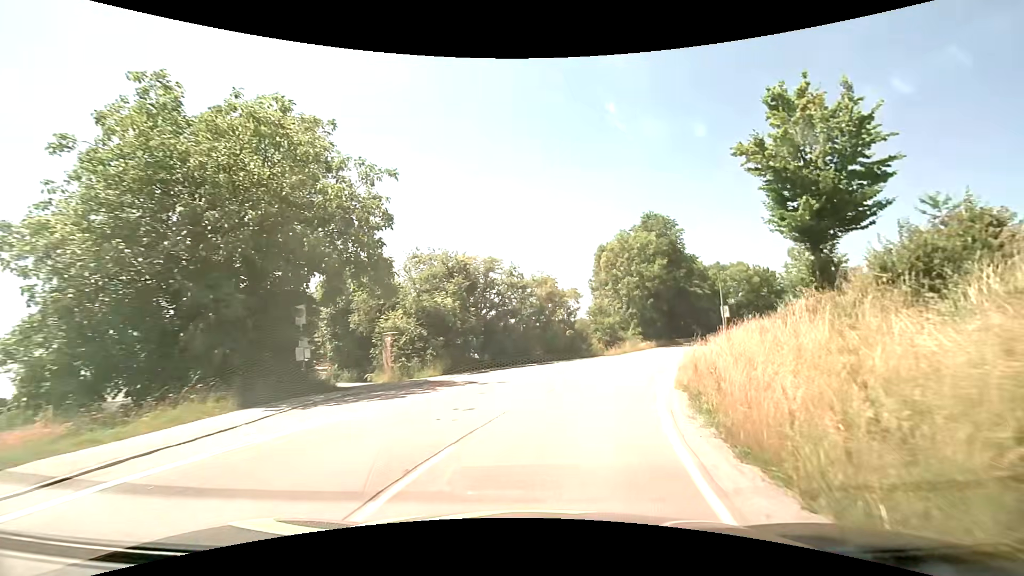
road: tertiary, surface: asphalt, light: Day
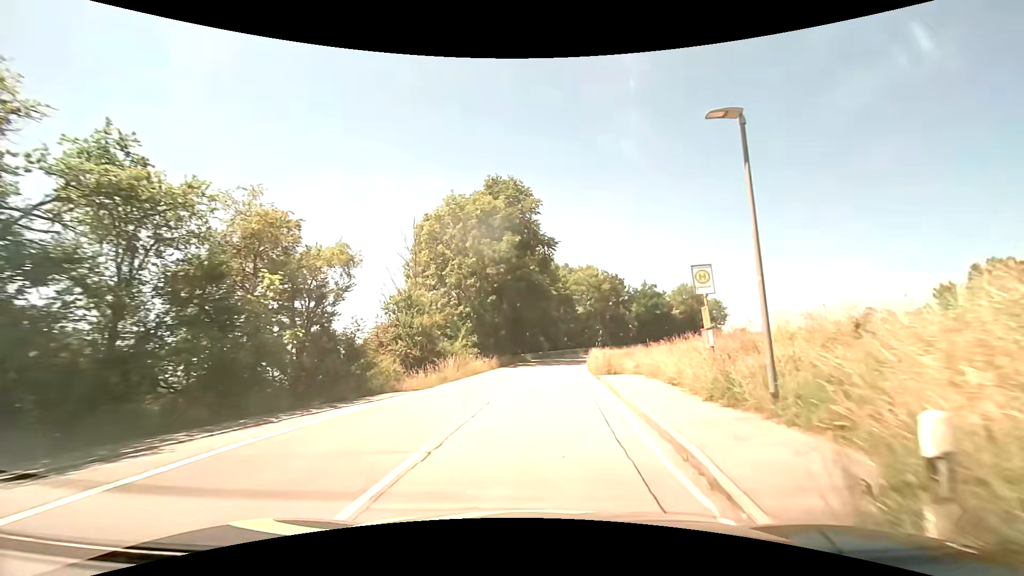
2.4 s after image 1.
(+4.2, +22.2) m; +19°
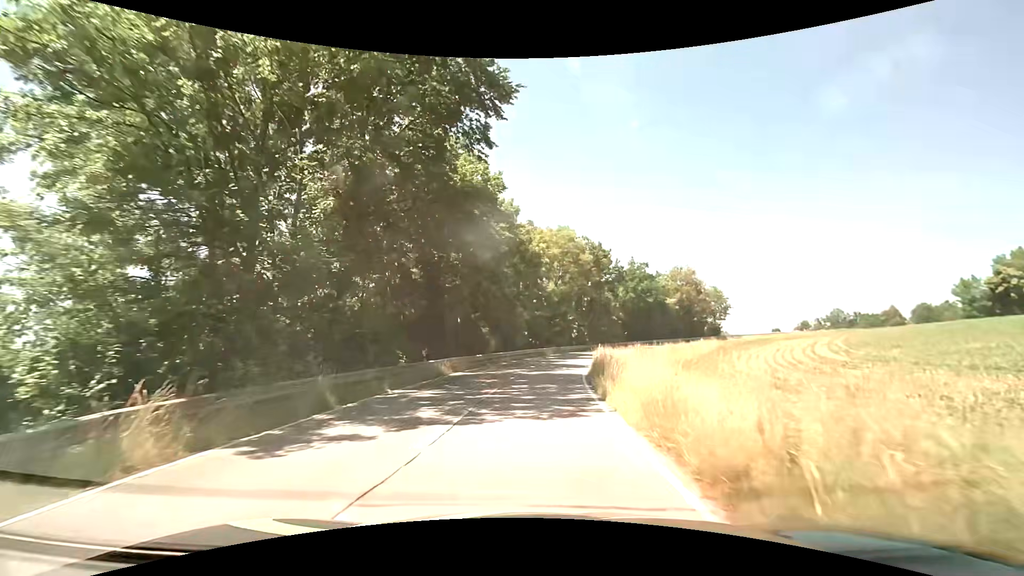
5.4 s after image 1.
(+1.8, +28.8) m; +5°
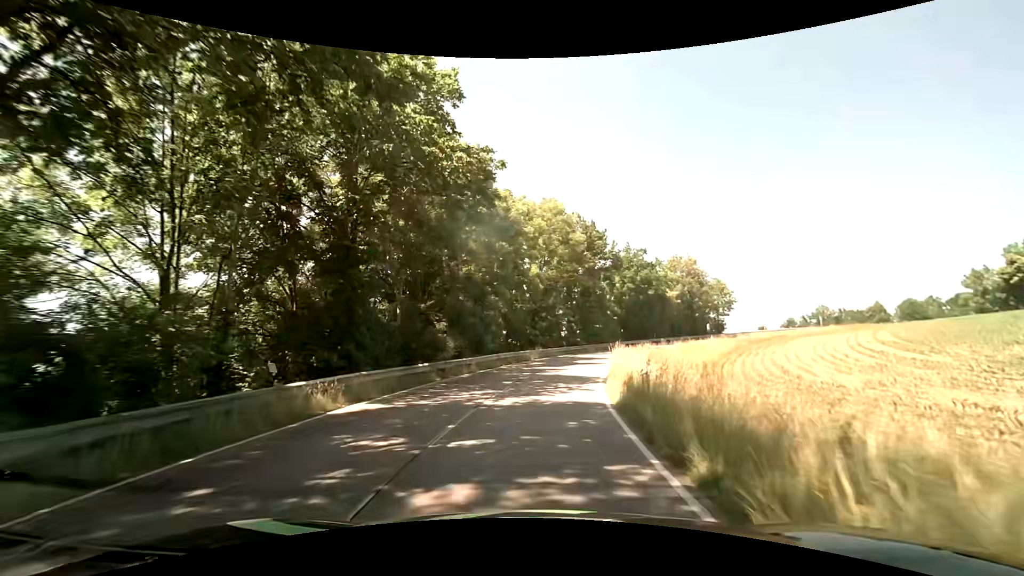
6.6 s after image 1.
(+0.2, +11.8) m; +2°
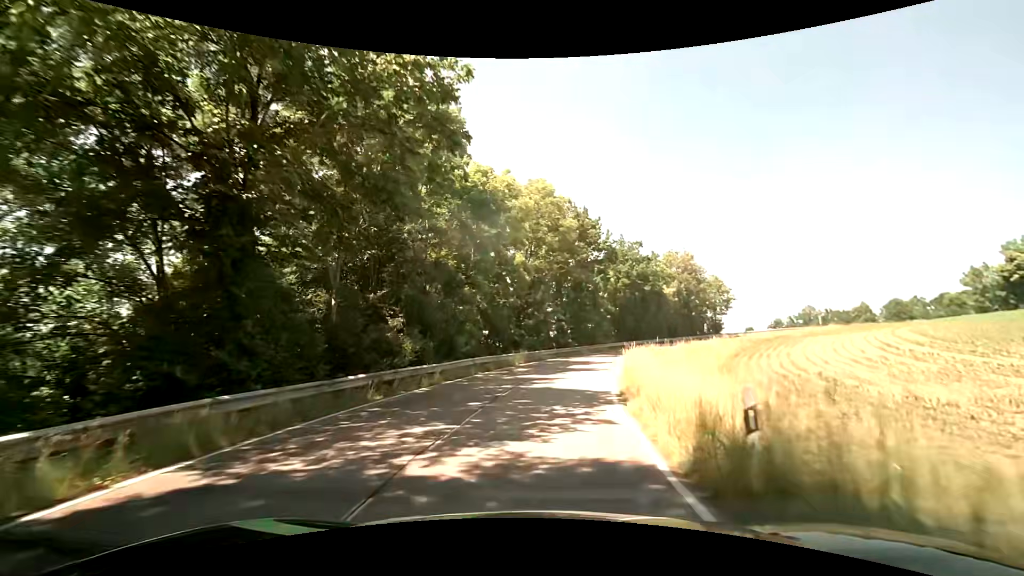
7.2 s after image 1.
(+0.1, +6.0) m; +1°
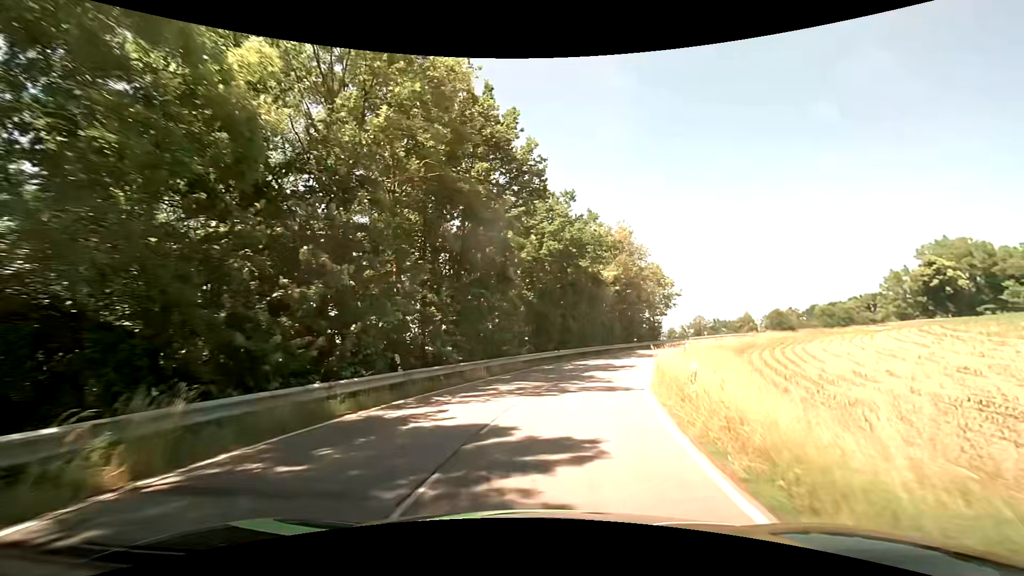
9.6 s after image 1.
(+2.1, +24.5) m; +11°
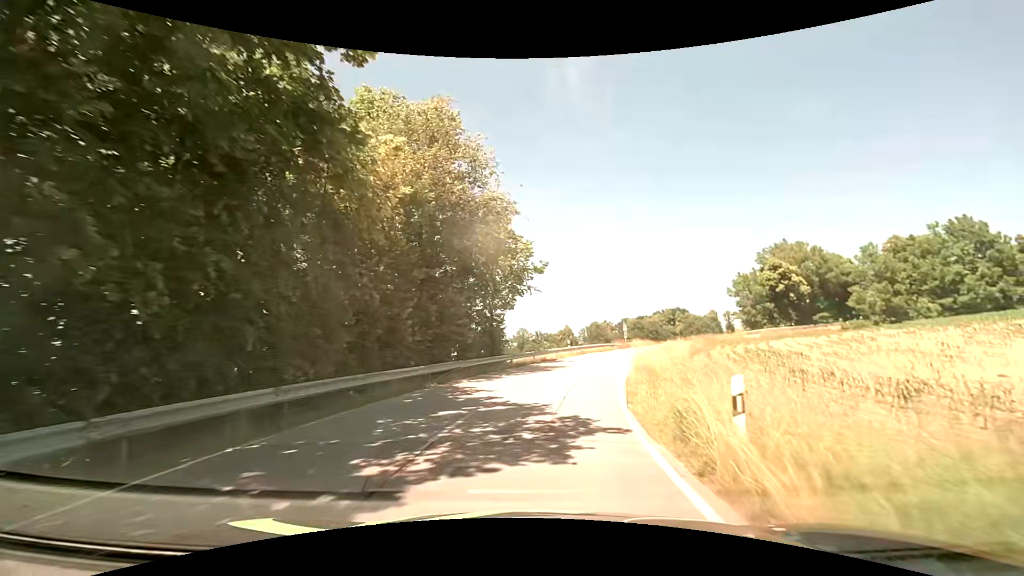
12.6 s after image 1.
(+6.0, +30.4) m; +21°
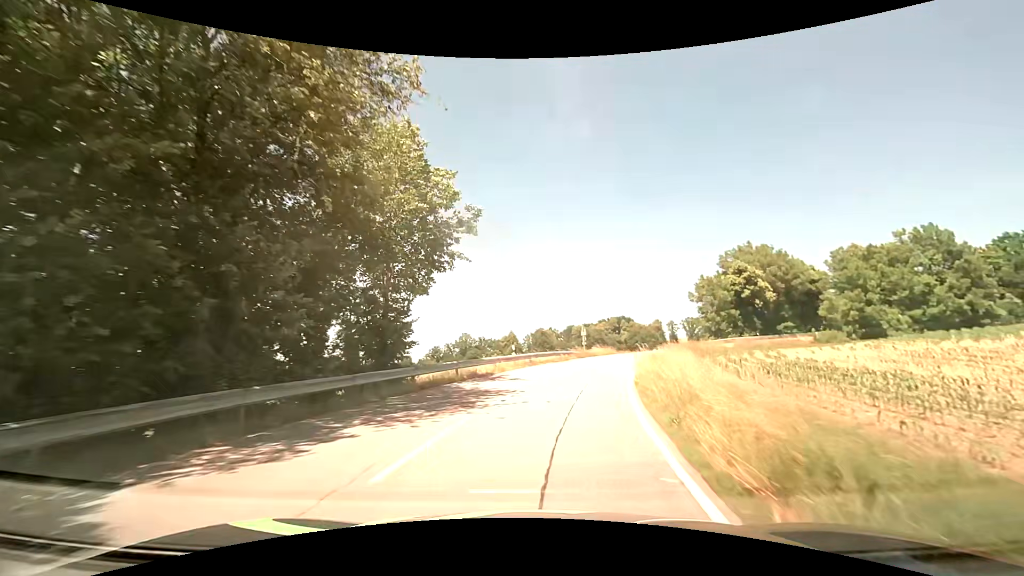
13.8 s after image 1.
(+0.6, +12.5) m; +5°
(+1, +10) (+2, +20) (+5, +29) (+8, +39) (+13, +48) (+18, +56) (+24, +64) (+31, +71) (+39, +78) (+47, +83) m
